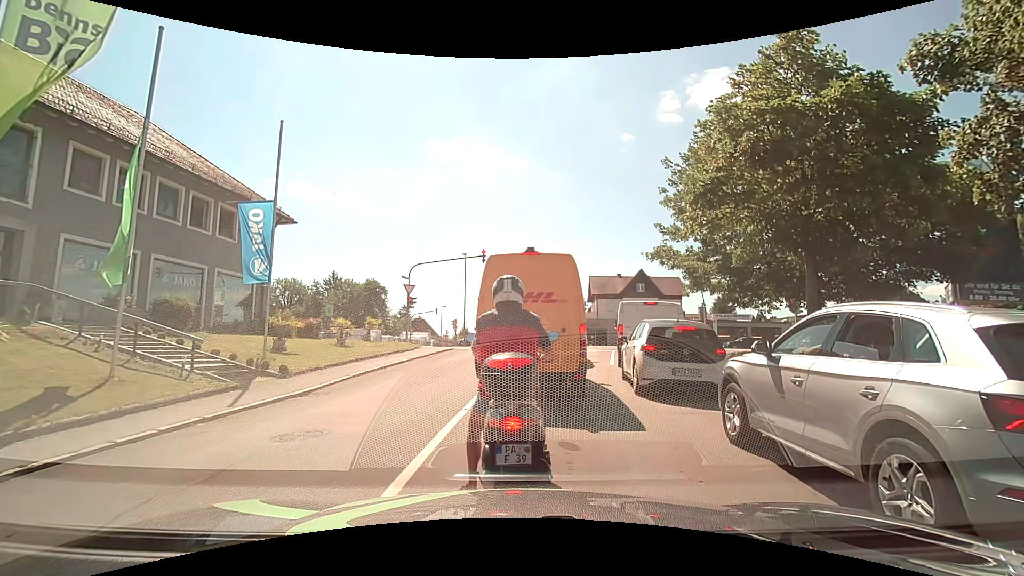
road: residential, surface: asphalt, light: Day
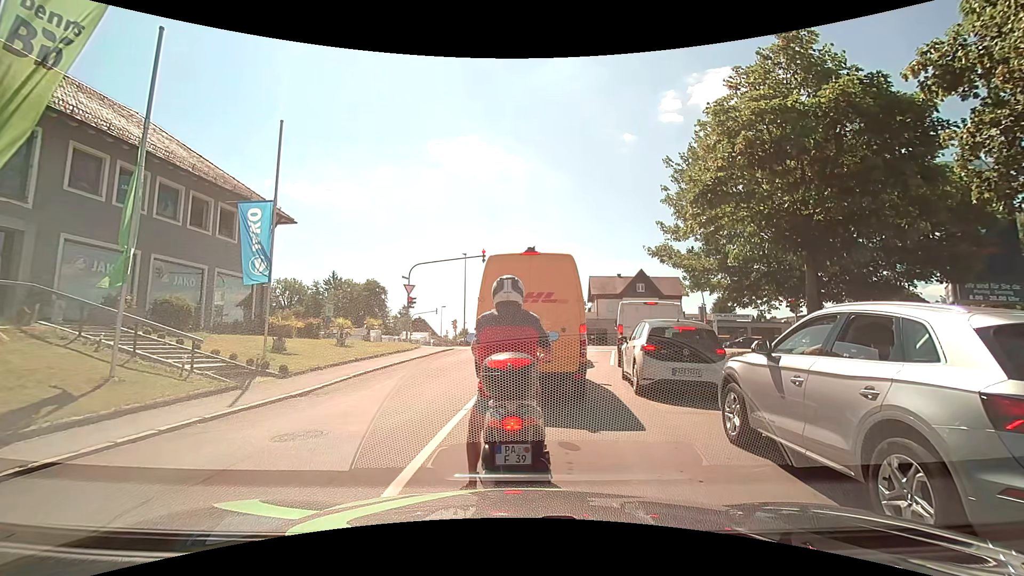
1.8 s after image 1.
(0.0, 0.0) m; 0°
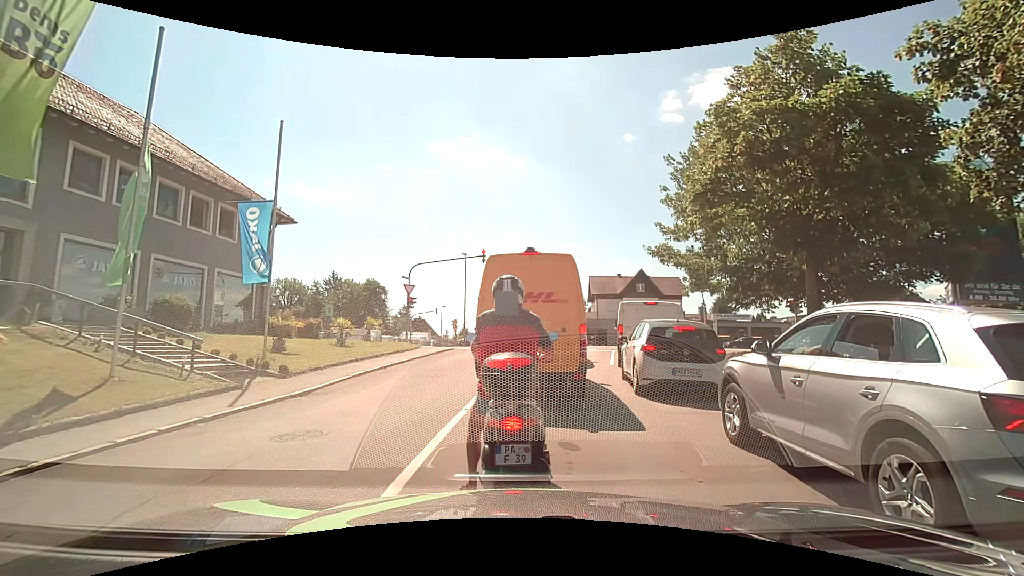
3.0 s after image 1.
(0.0, 0.0) m; 0°
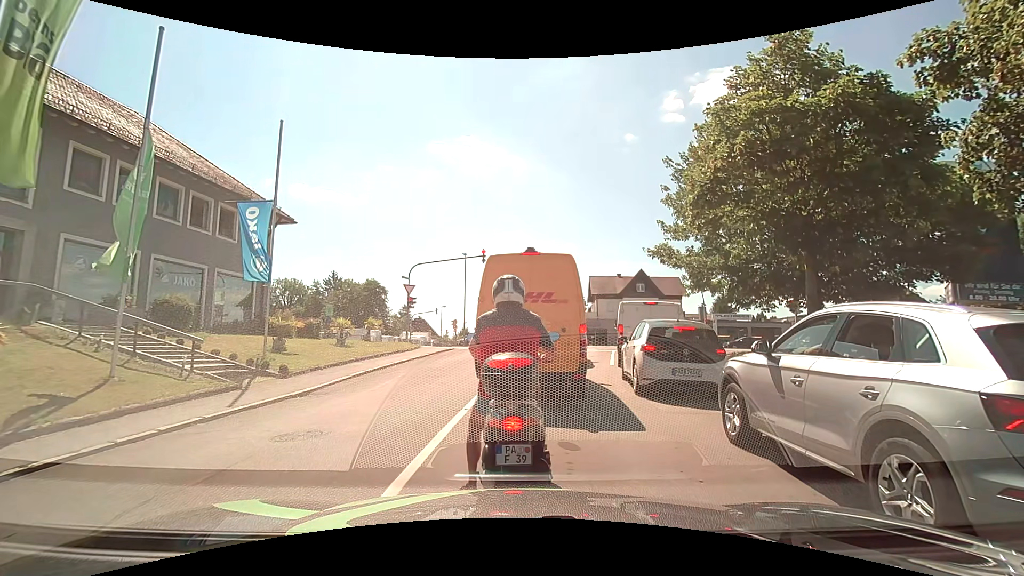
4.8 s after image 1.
(0.0, 0.0) m; 0°
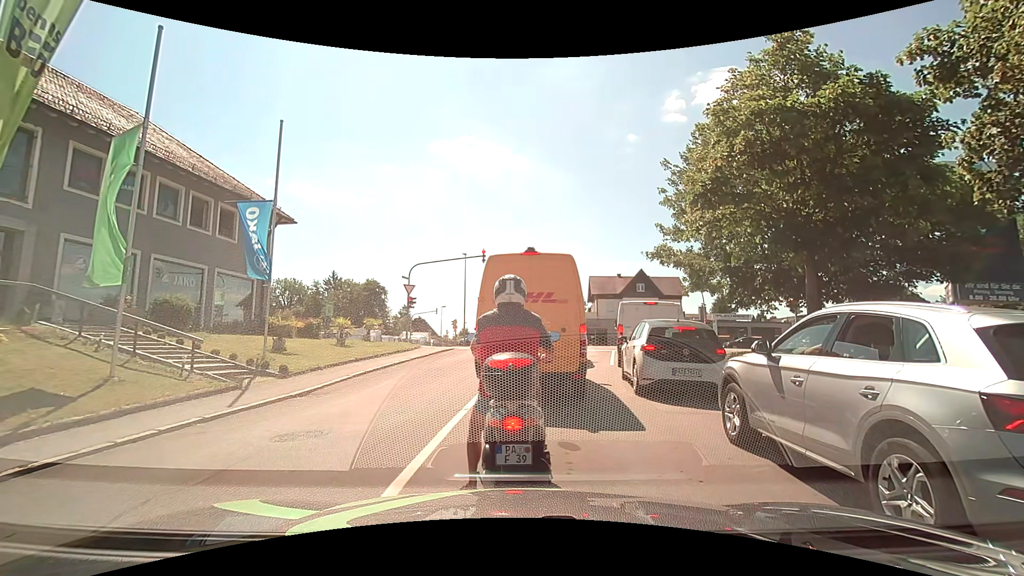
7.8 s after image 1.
(0.0, 0.0) m; 0°
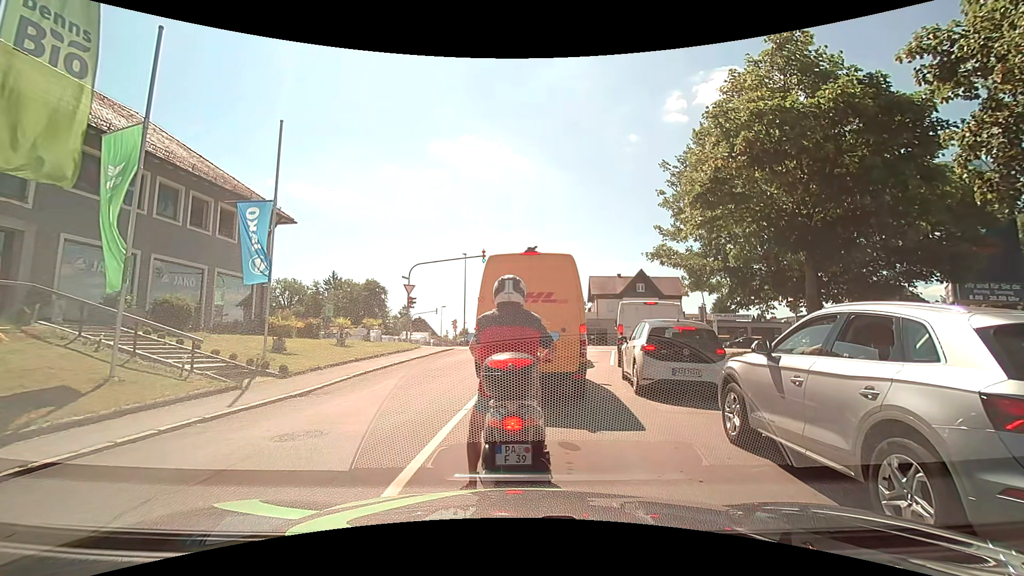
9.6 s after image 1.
(0.0, 0.0) m; 0°
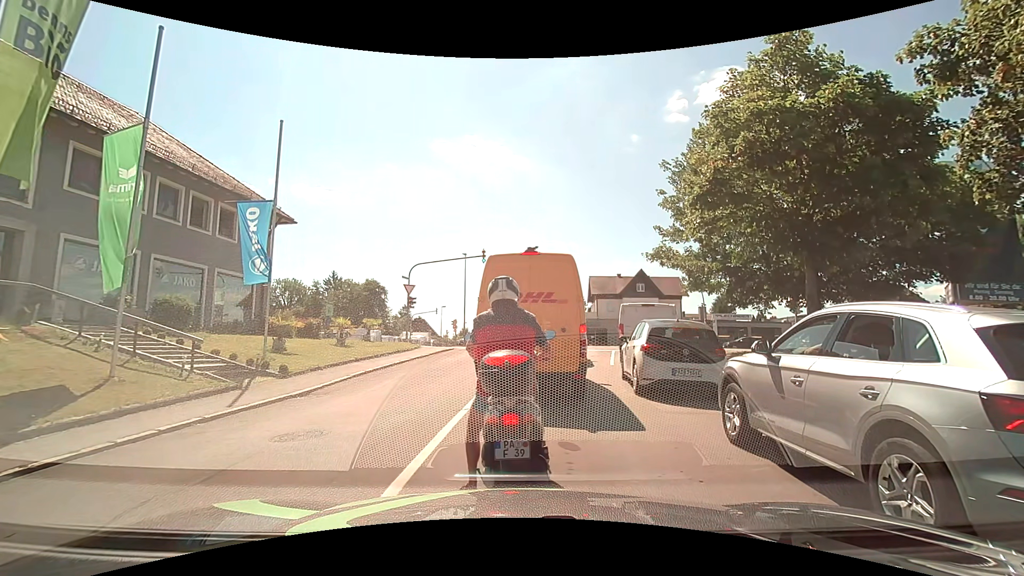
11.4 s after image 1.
(0.0, 0.0) m; 0°
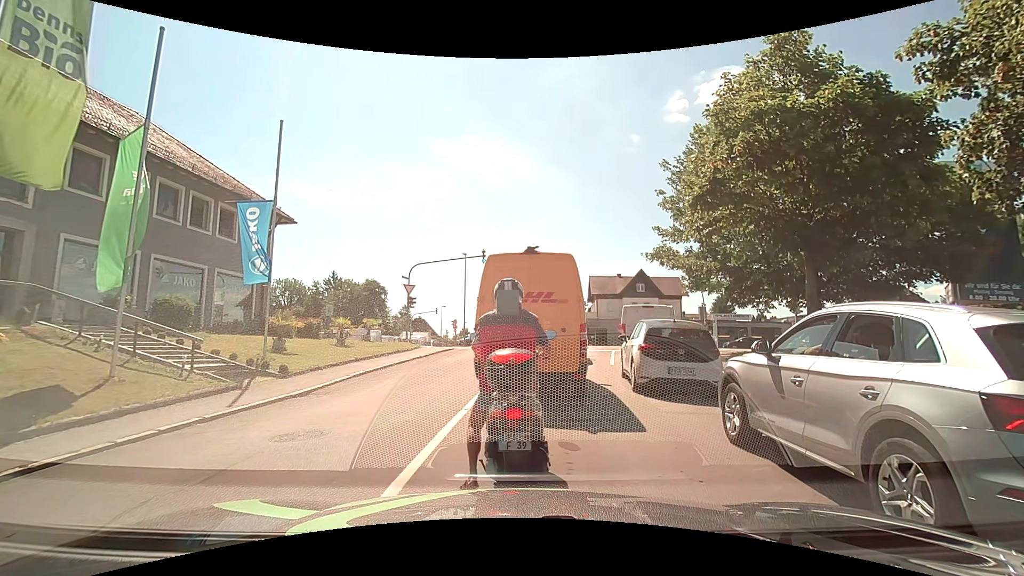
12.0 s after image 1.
(0.0, 0.0) m; 0°
(0, +10) (+2, +20) (+3, +30) (+2, +40) (-5, +47) (-14, +50) (-24, +51) (-34, +52) (-44, +54) (-54, +55) m
